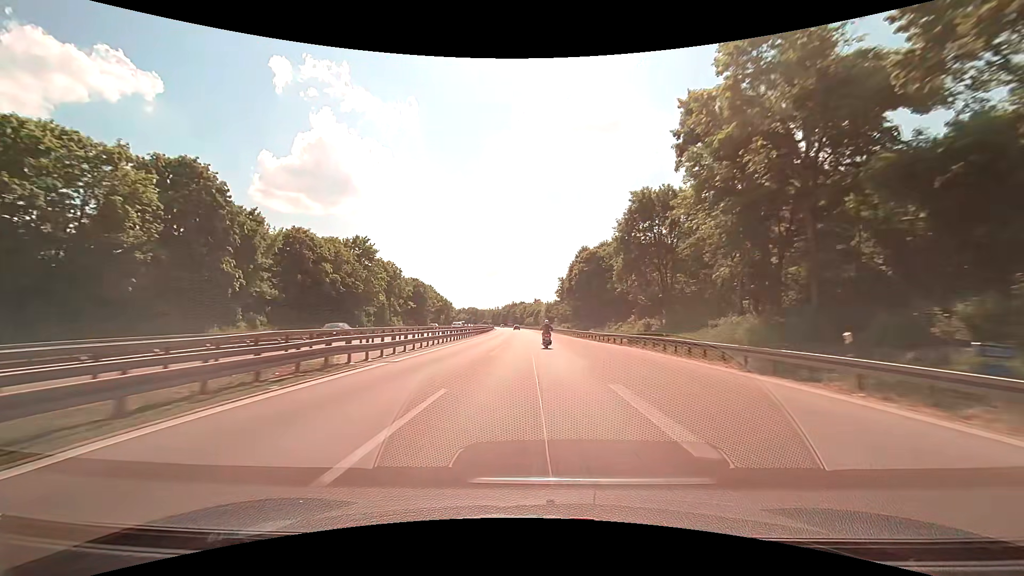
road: motorway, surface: asphalt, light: Day
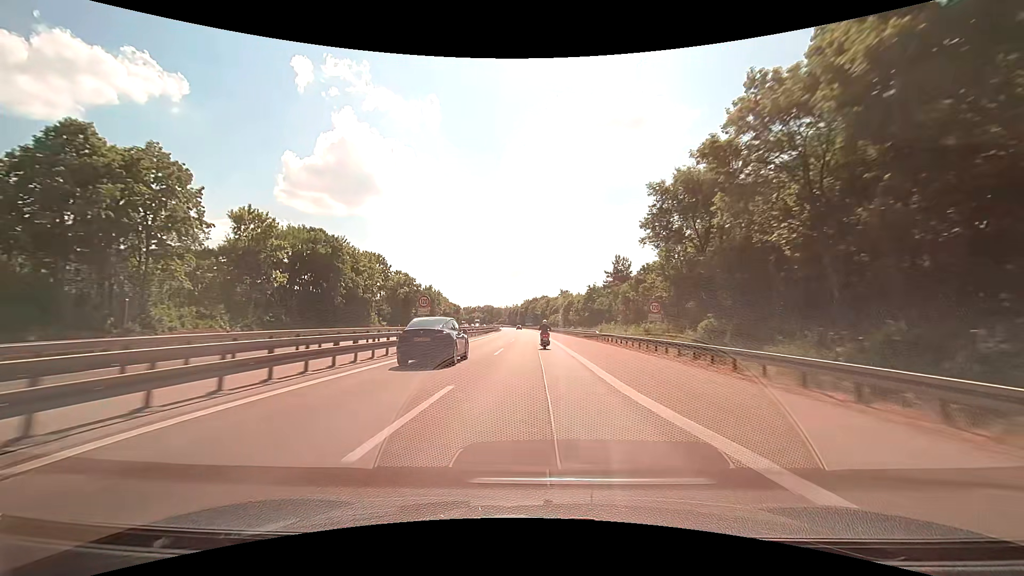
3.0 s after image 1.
(-1.5, +71.7) m; -3°
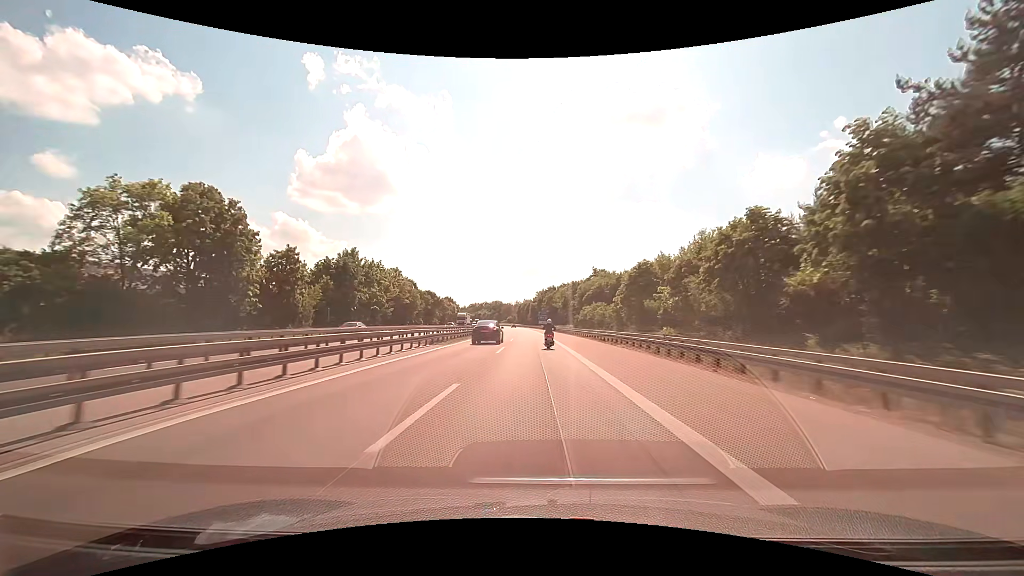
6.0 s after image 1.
(-0.9, +71.6) m; -2°
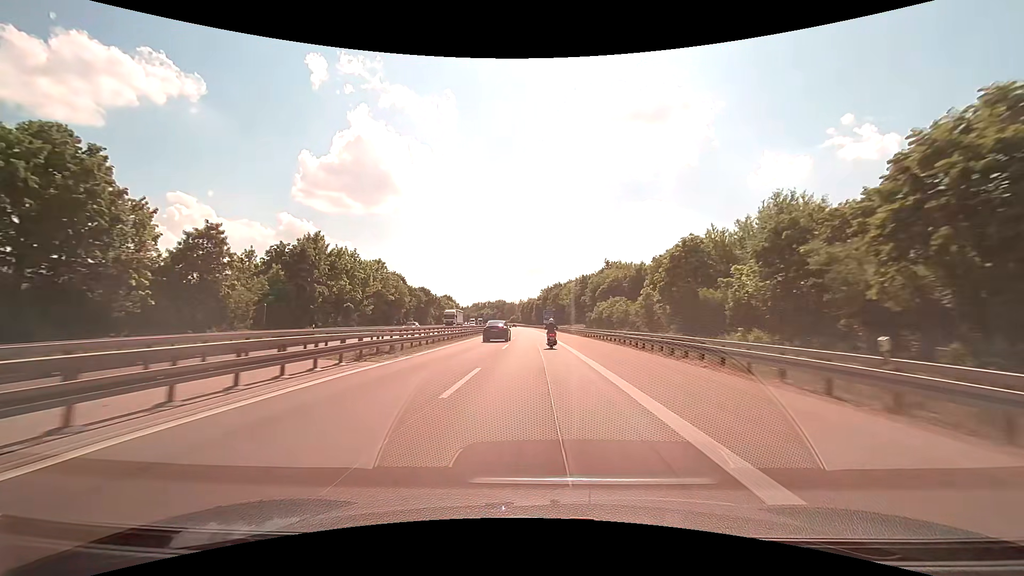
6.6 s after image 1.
(0.0, +14.3) m; -1°
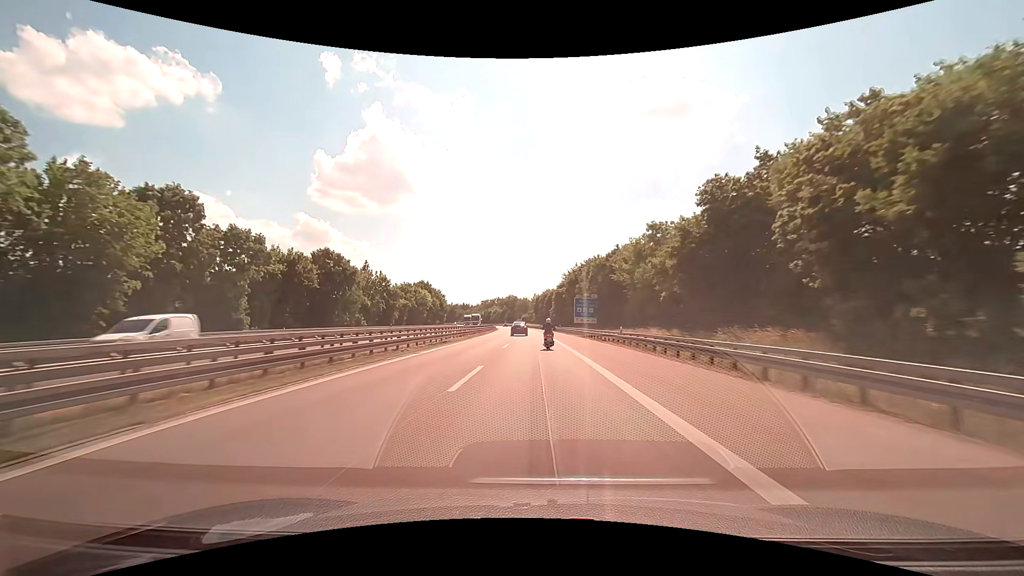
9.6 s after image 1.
(-1.1, +71.1) m; -2°
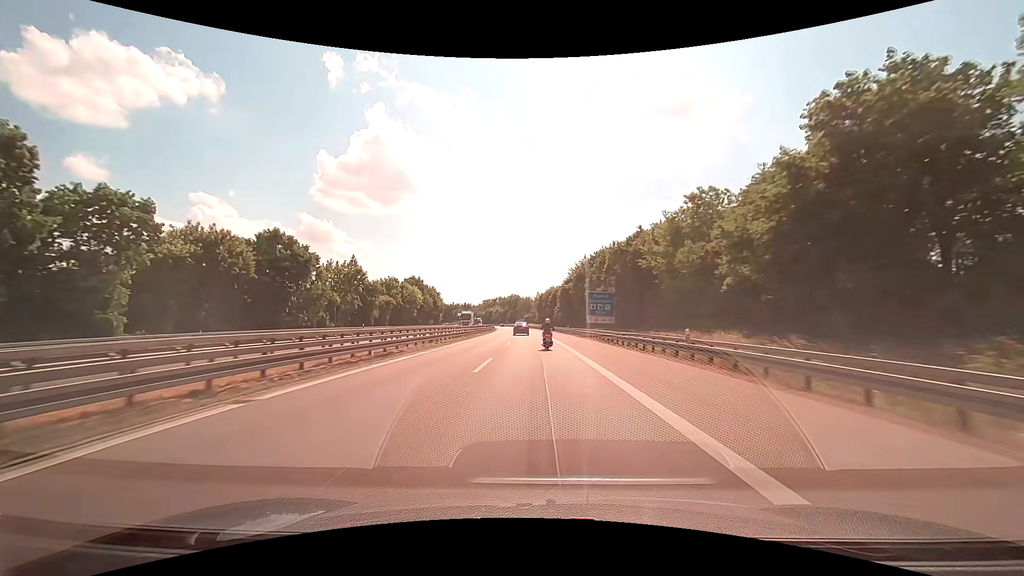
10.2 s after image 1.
(0.0, +14.2) m; 0°
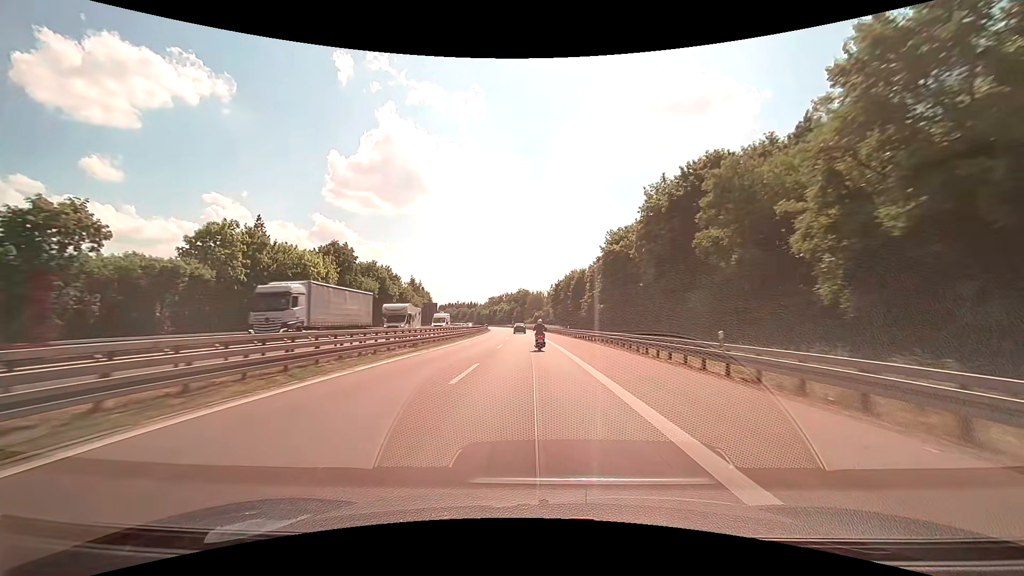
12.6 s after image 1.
(-0.5, +56.5) m; -1°
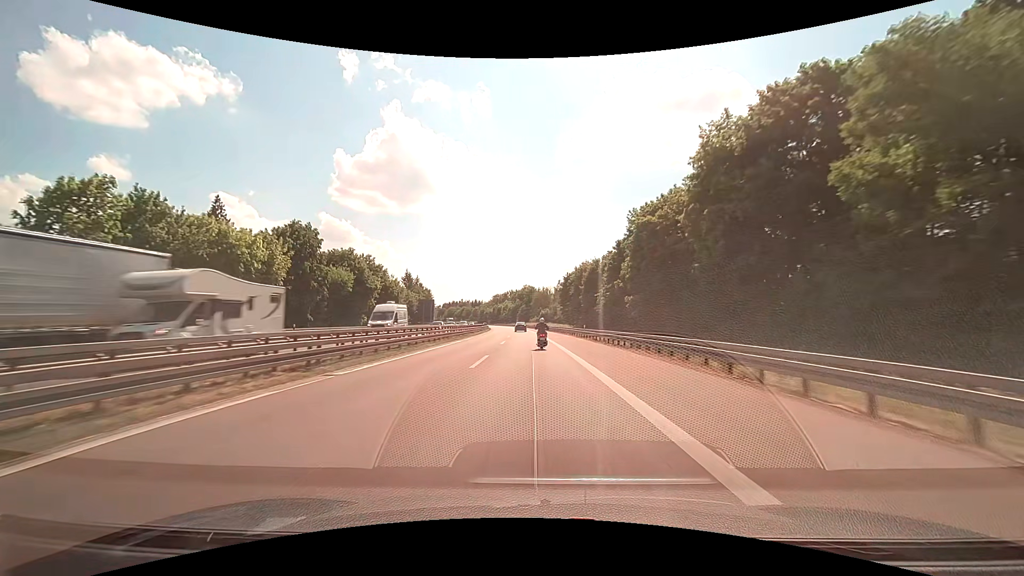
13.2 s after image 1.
(-0.1, +14.1) m; -1°
(0, +10) (0, +20) (0, +30) (0, +40) (-1, +50) (-1, +60) (-1, +70) (-2, +80) (-2, +90) (-3, +100) m
